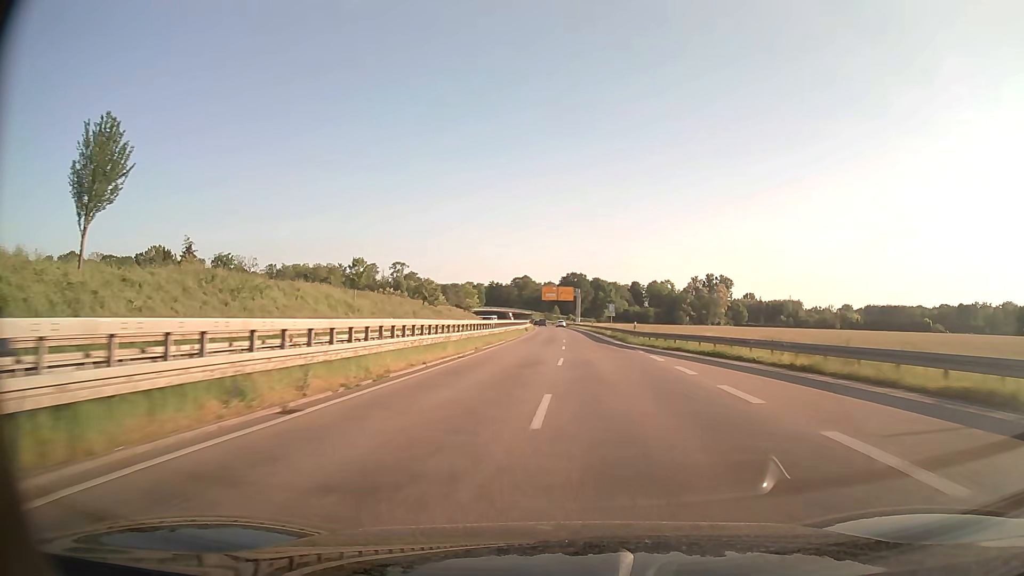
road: trunk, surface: asphalt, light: Day
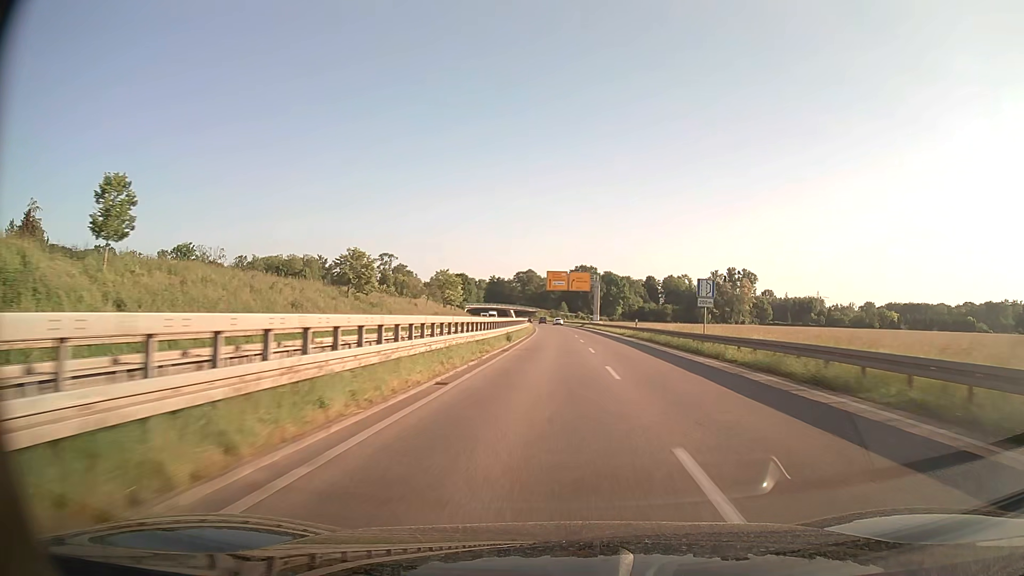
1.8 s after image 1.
(-0.5, +41.4) m; -1°
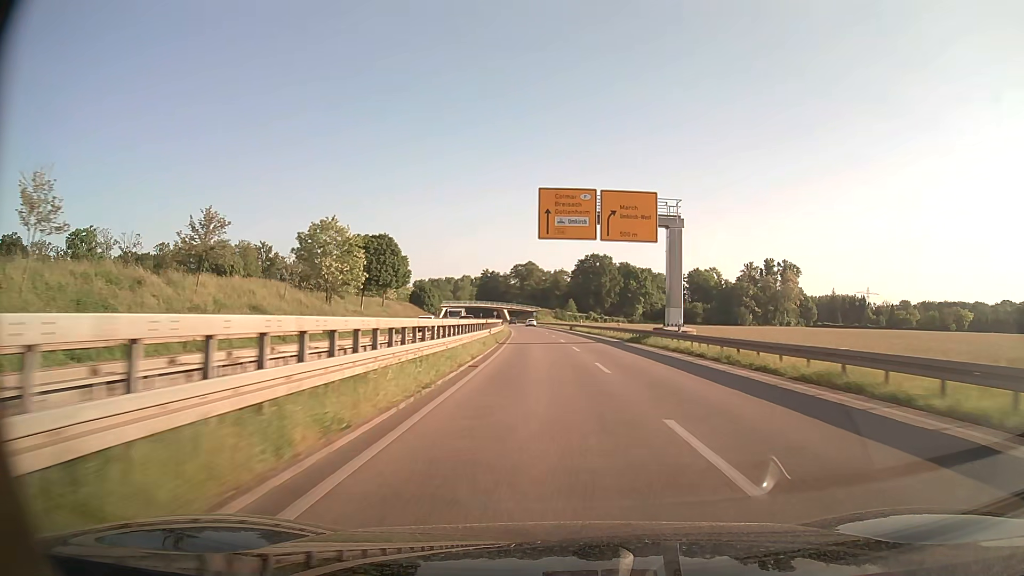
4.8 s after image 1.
(+0.2, +69.2) m; 0°
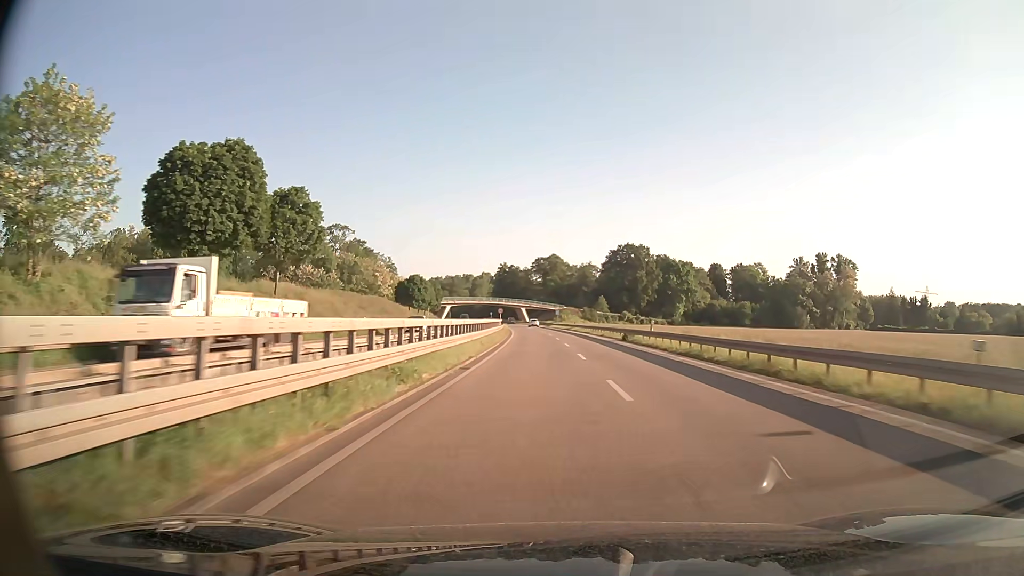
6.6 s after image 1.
(-0.8, +41.6) m; -2°
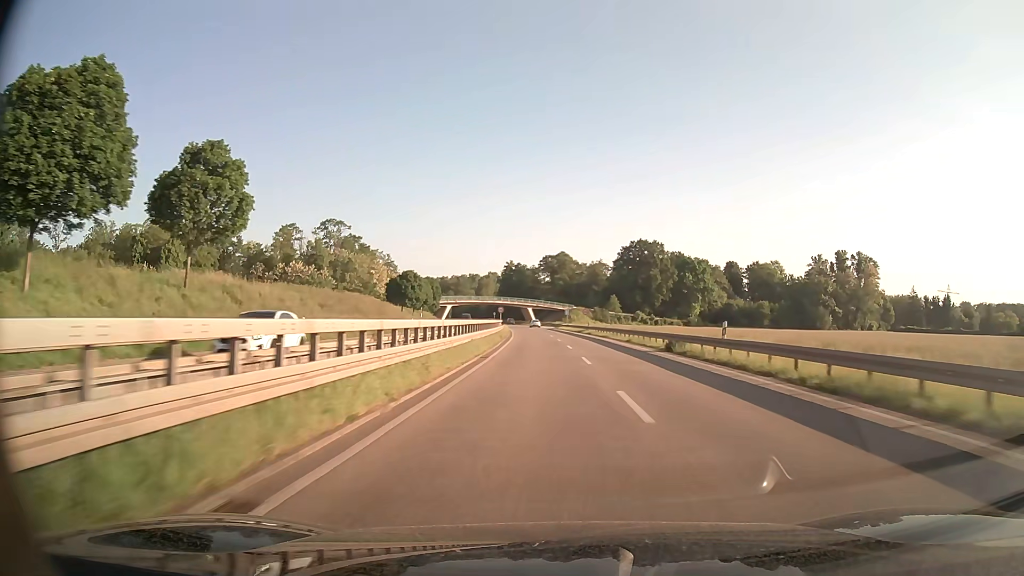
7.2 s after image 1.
(-0.2, +14.0) m; -1°
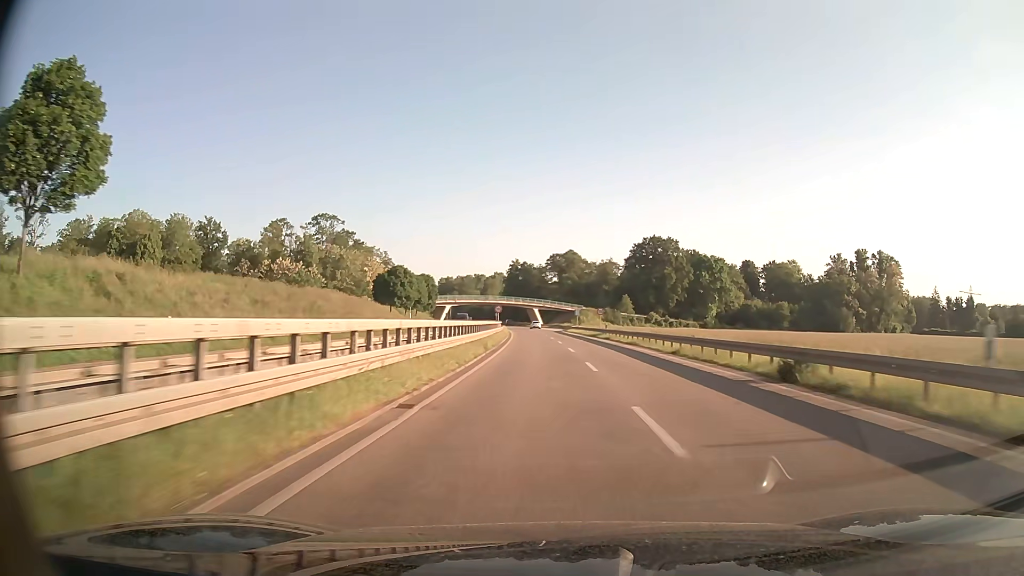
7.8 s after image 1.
(-0.1, +14.2) m; 0°
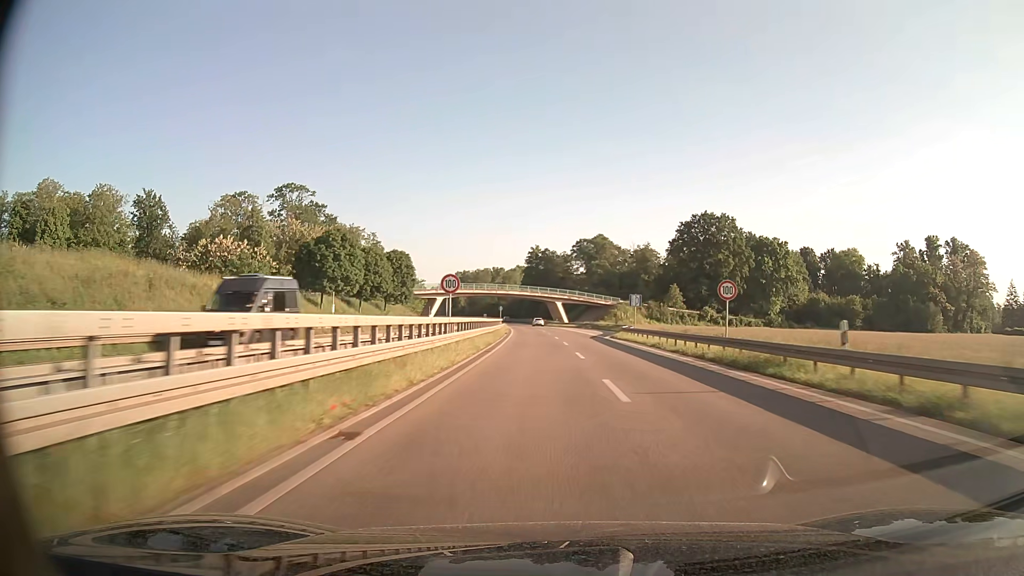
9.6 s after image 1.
(-0.8, +43.3) m; -2°
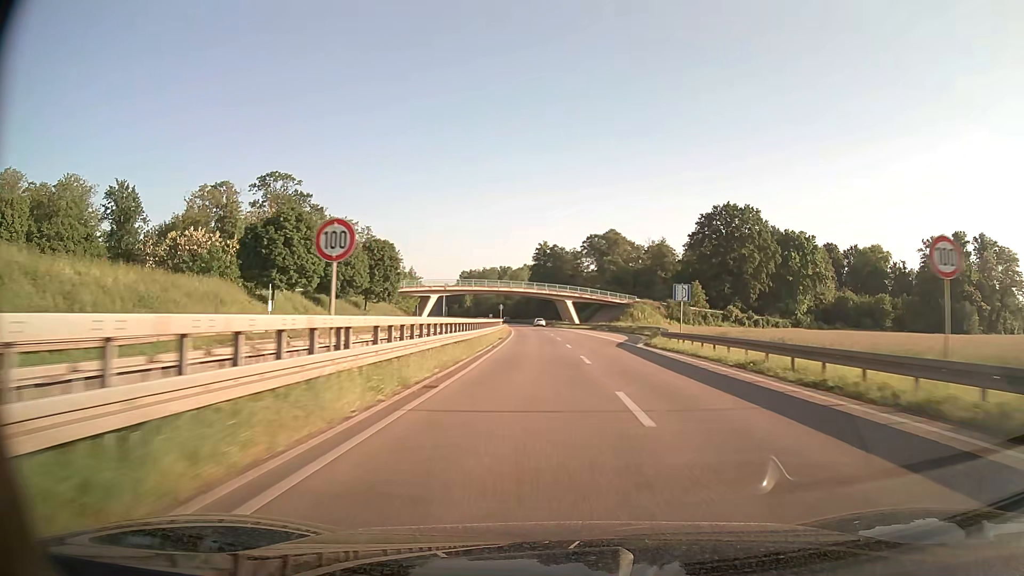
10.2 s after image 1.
(-0.1, +14.5) m; -1°
(0, +10) (0, +20) (0, +30) (-1, +40) (-1, +50) (-1, +60) (-2, +70) (-3, +80) (-3, +90) (-4, +100) m
